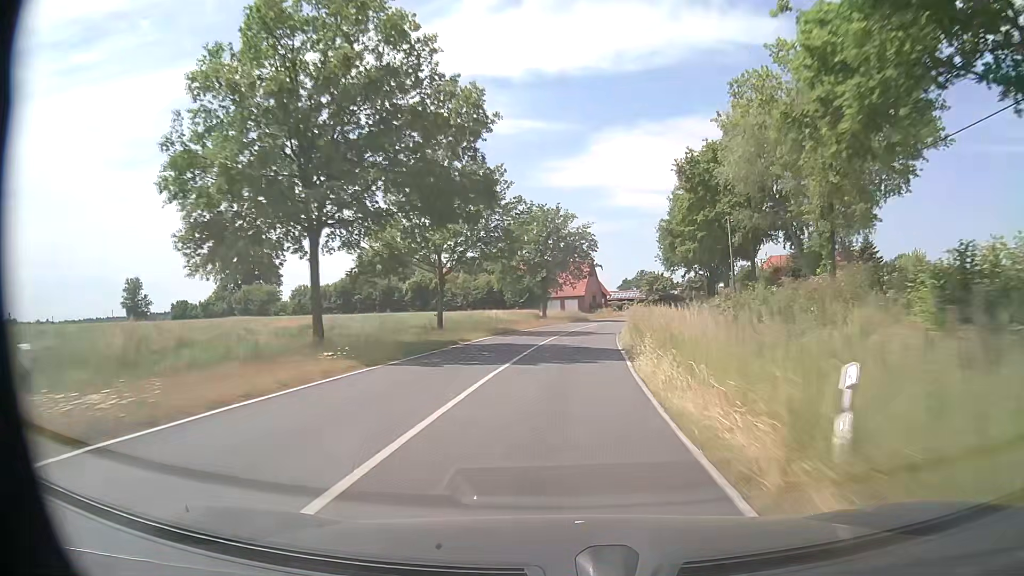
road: secondary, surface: asphalt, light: Day
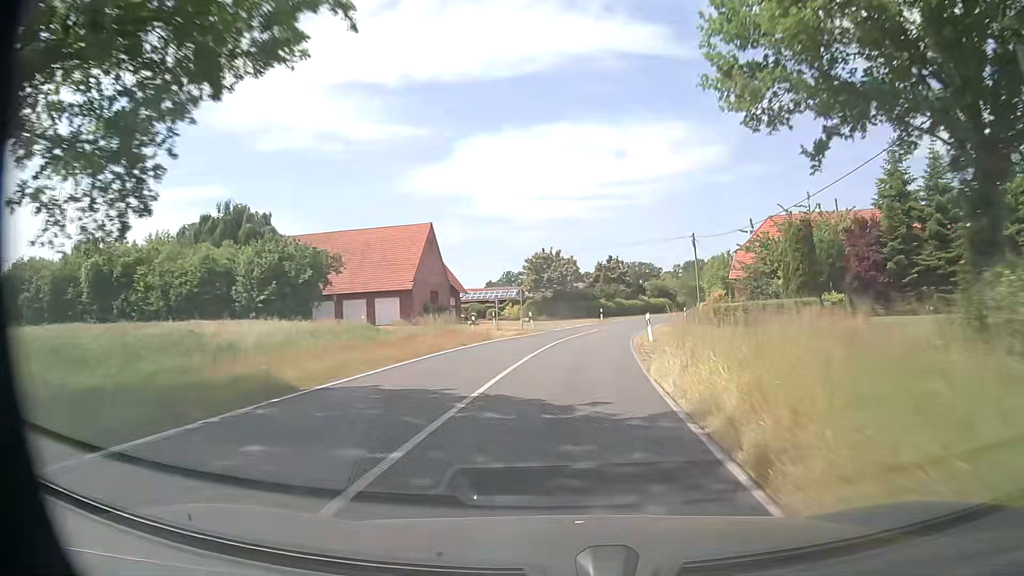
(+5.5, +59.8) m; +11°
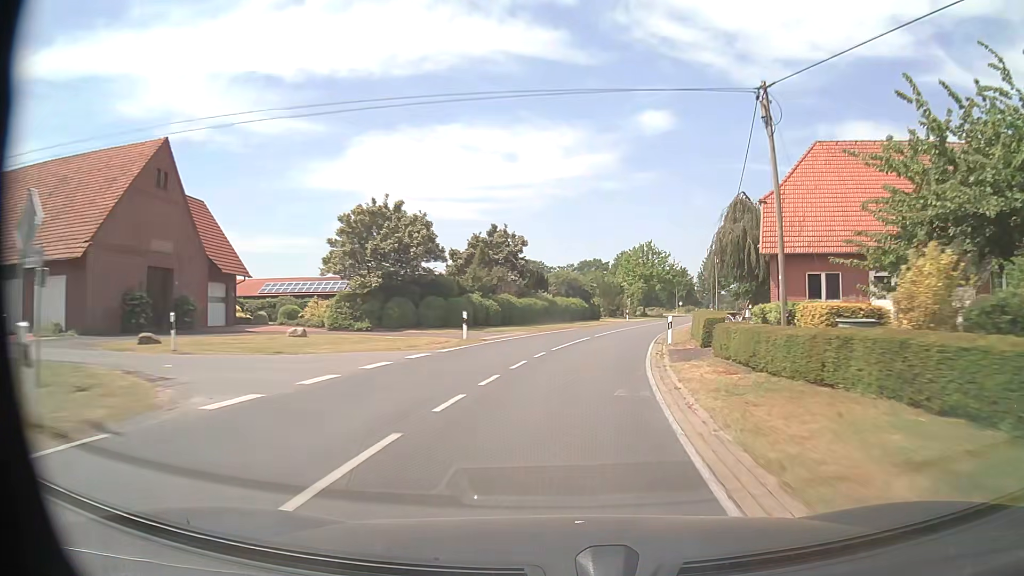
(+2.8, +34.6) m; +10°
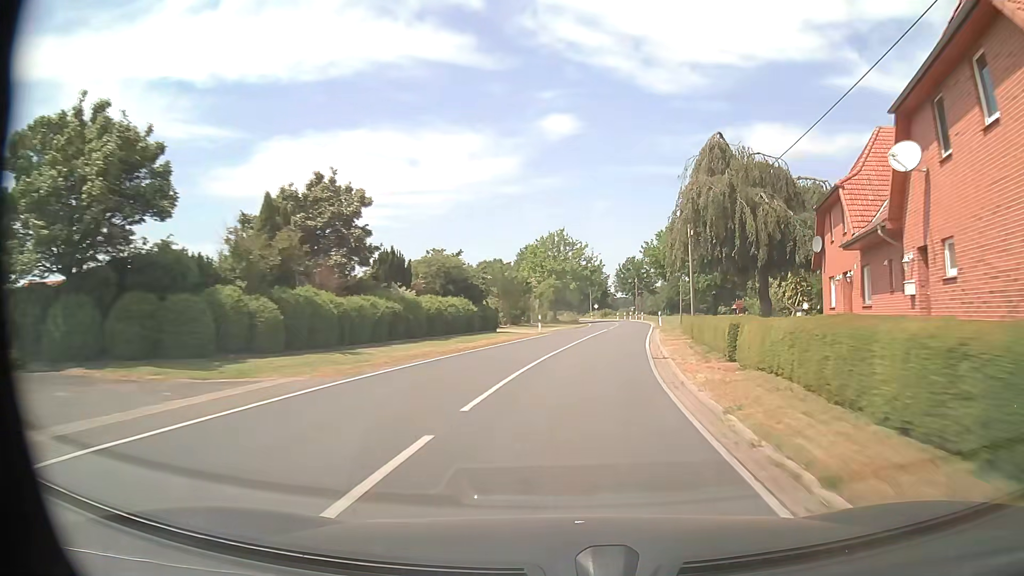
(+1.7, +22.7) m; +8°
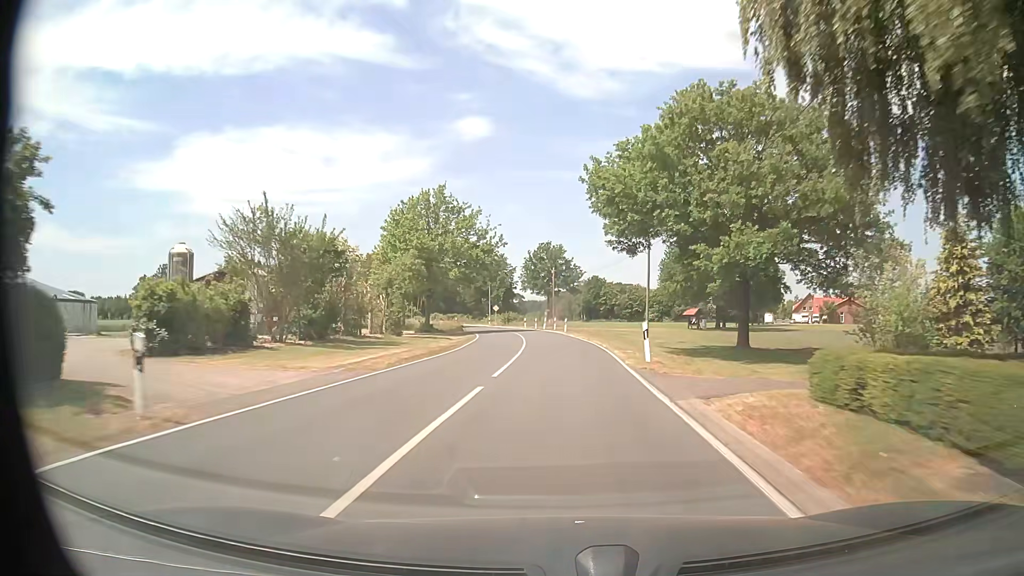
(+3.0, +33.6) m; +8°
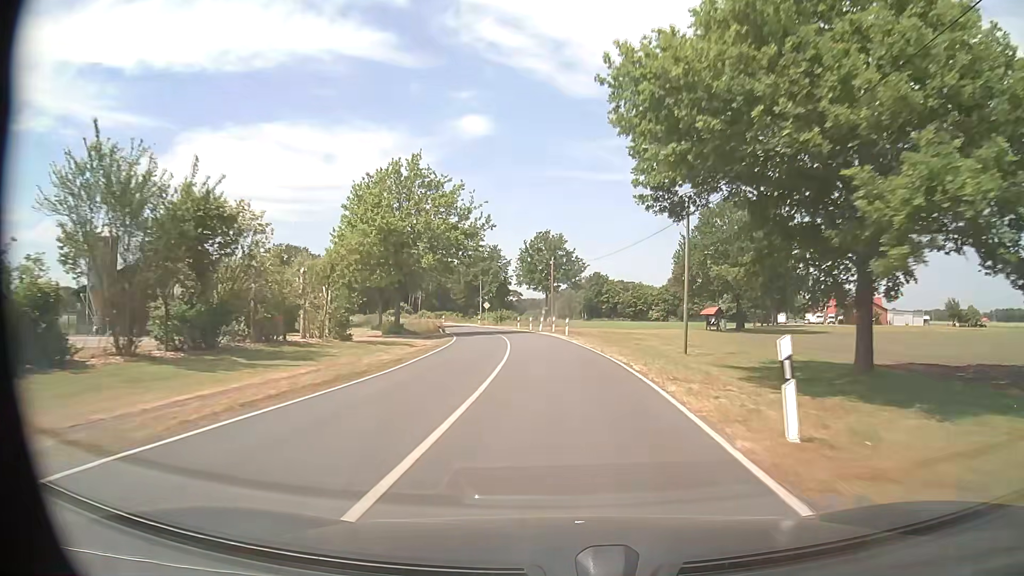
(-0.1, +11.2) m; 0°
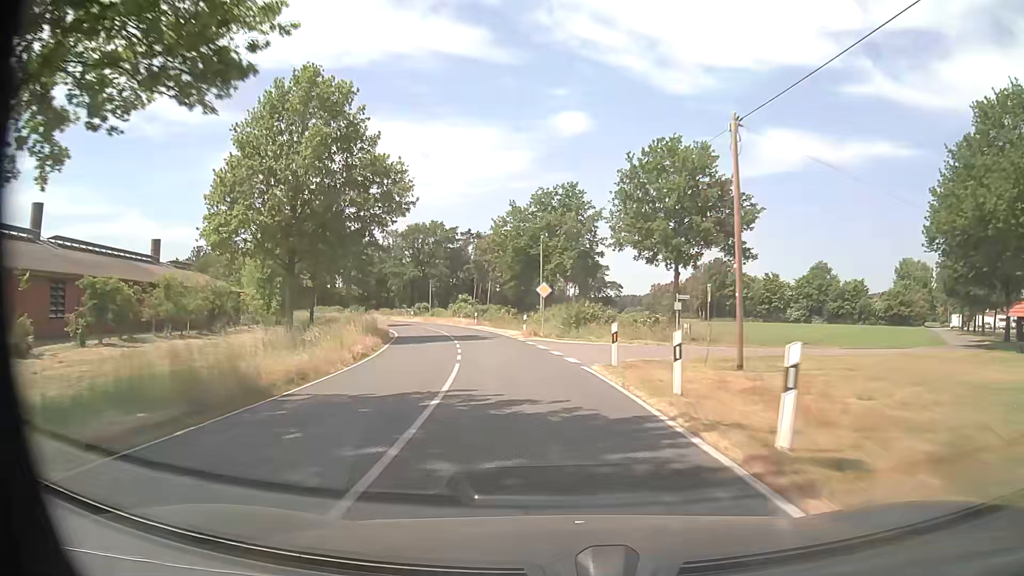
(-2.4, +44.6) m; -8°
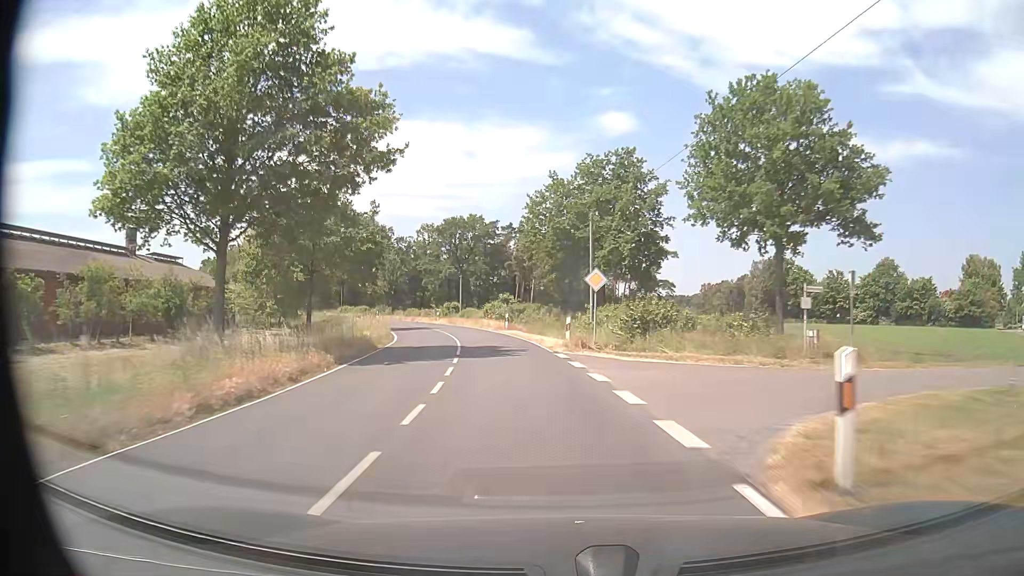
(-0.3, +11.2) m; -4°
(0, +10) (-1, +20) (-3, +30) (-5, +40) (-8, +49) (-12, +58) (-16, +68) (-20, +76) (-26, +85) (-31, +93) m
